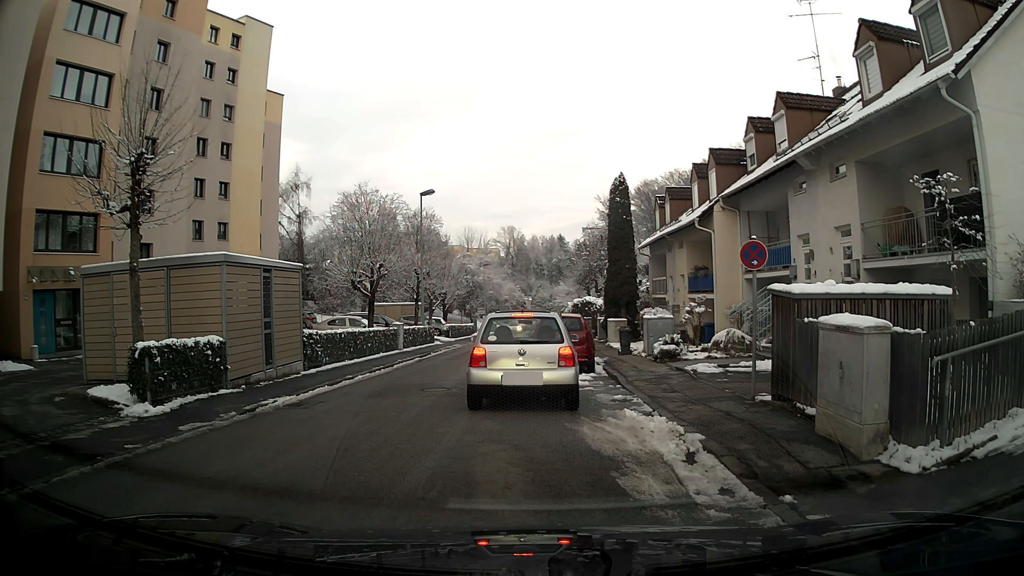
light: Day
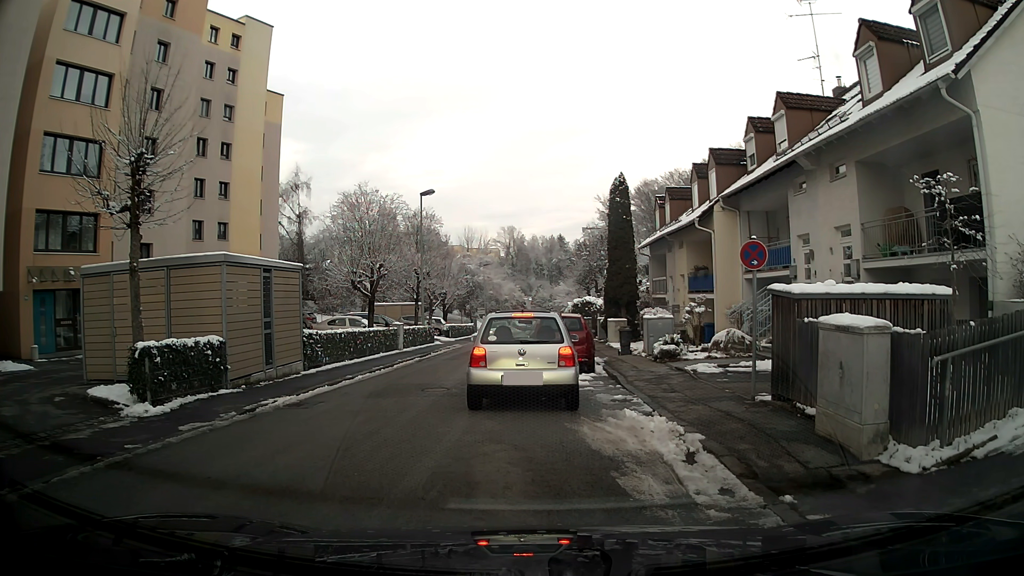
(0.0, 0.0) m; 0°
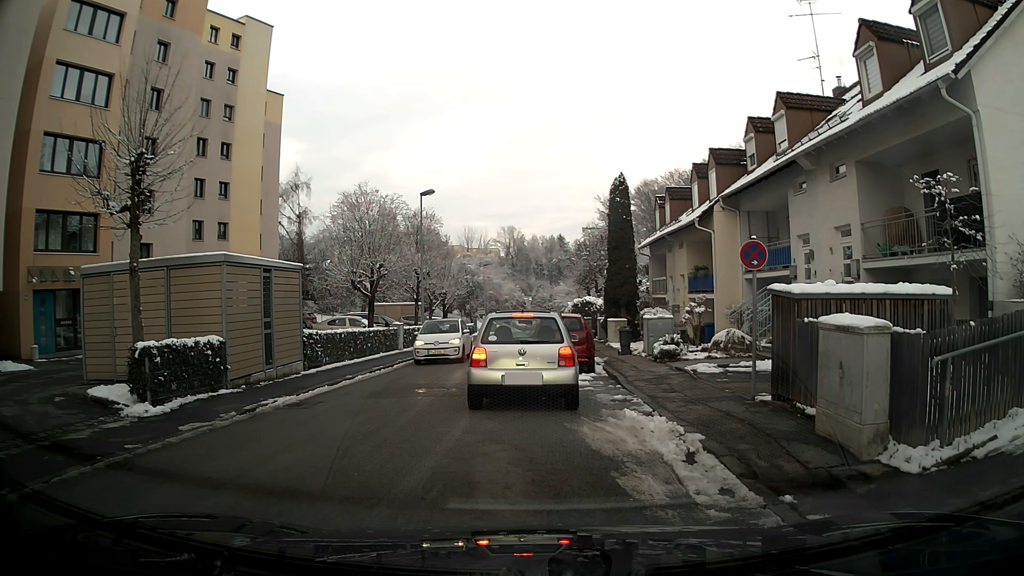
(0.0, 0.0) m; 0°
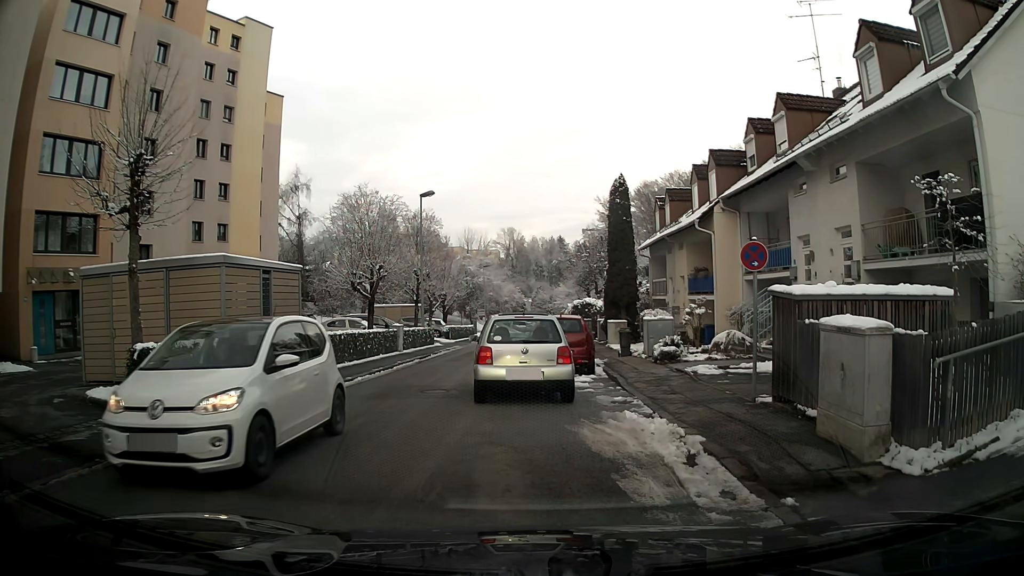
(0.0, 0.0) m; 0°
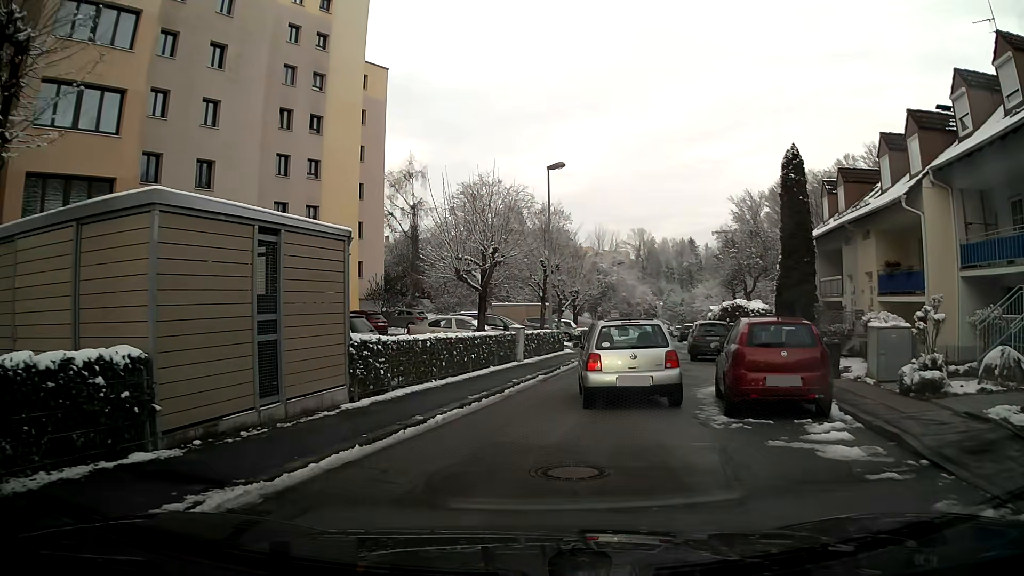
(-0.9, +7.3) m; -11°
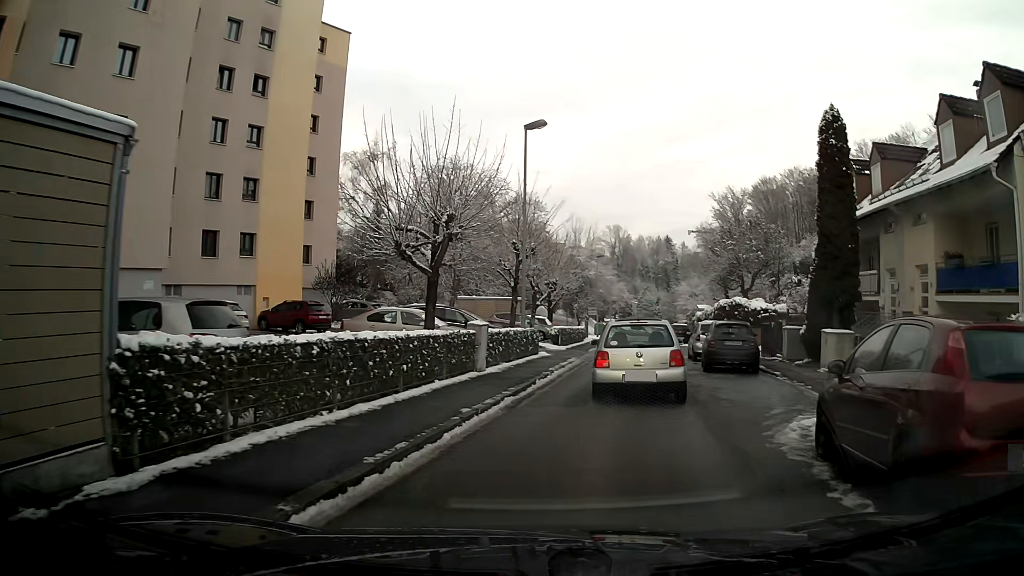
(+0.1, +6.0) m; +4°
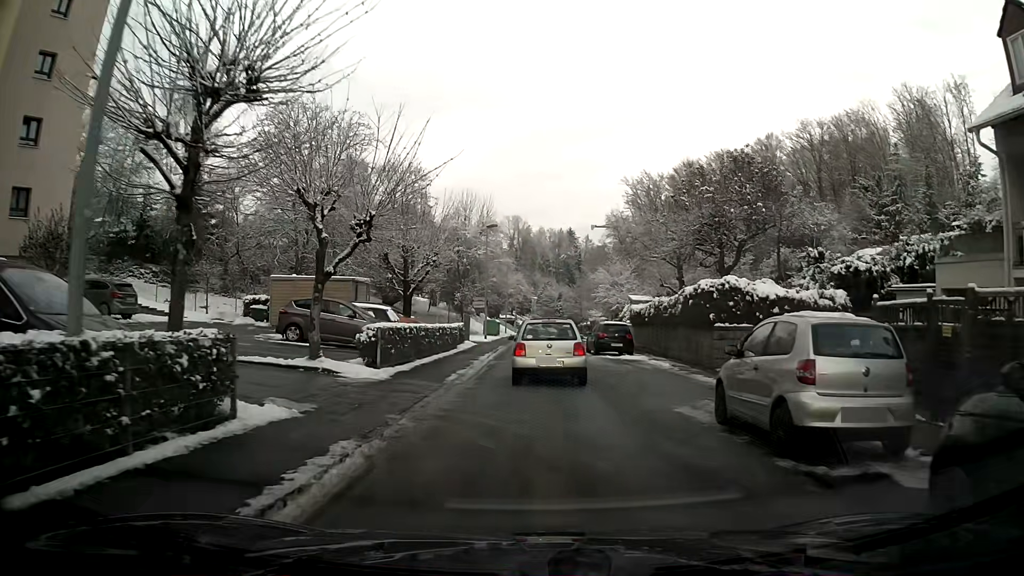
(+1.7, +18.8) m; +7°
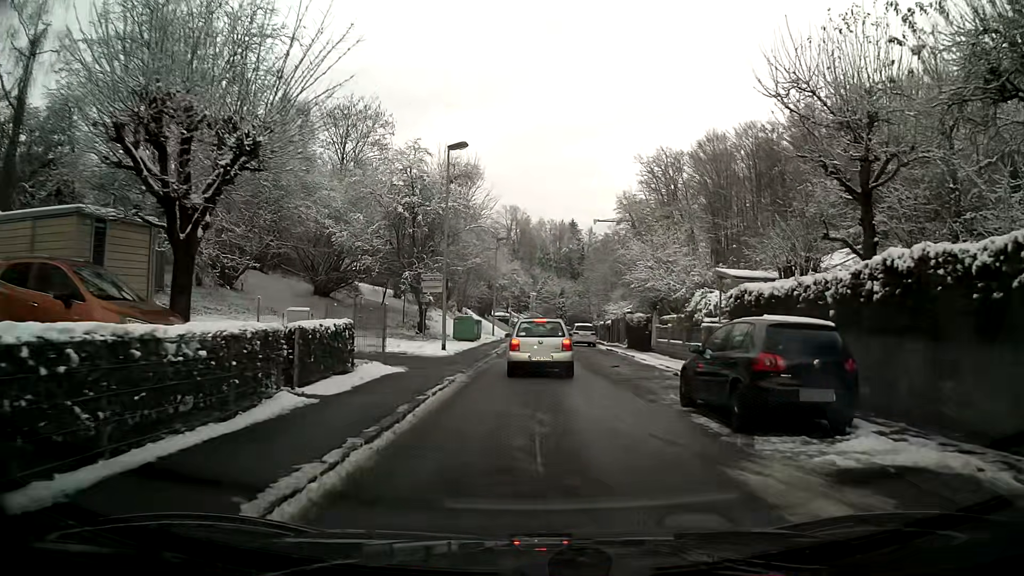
(0.0, +21.3) m; 0°
